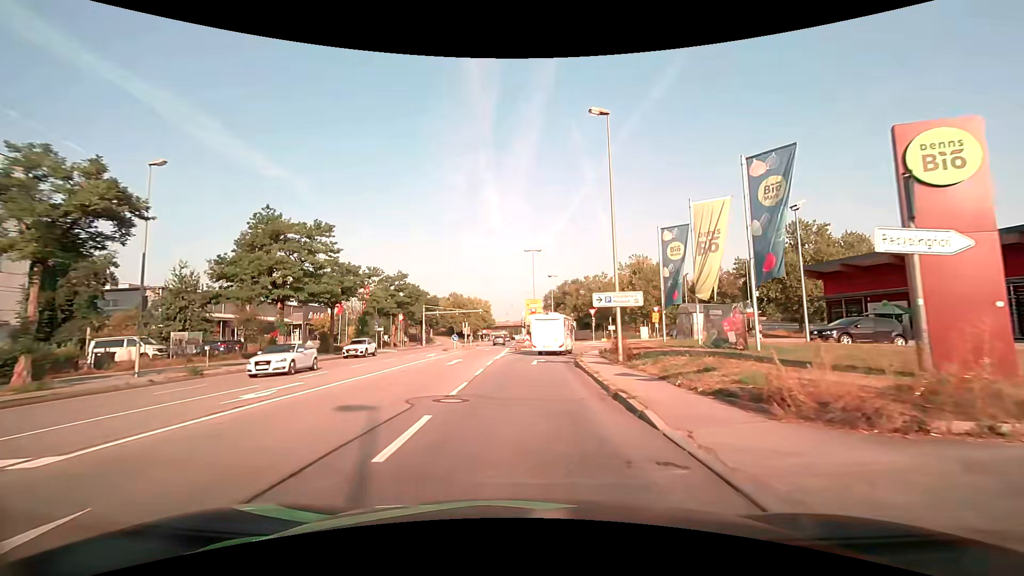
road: primary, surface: asphalt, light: Day
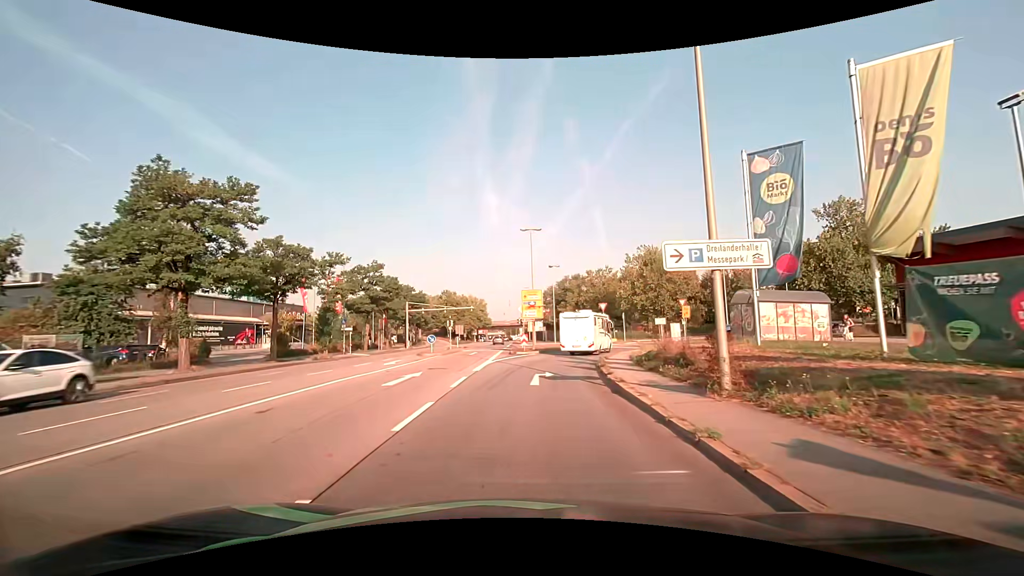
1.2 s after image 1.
(0.0, +10.1) m; 0°
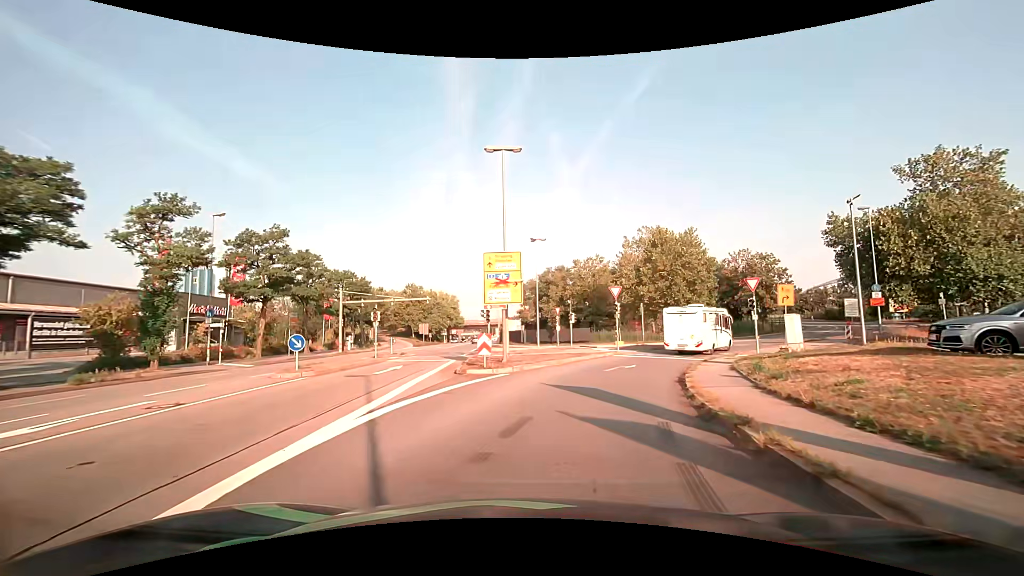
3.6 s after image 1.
(+0.4, +18.1) m; +2°
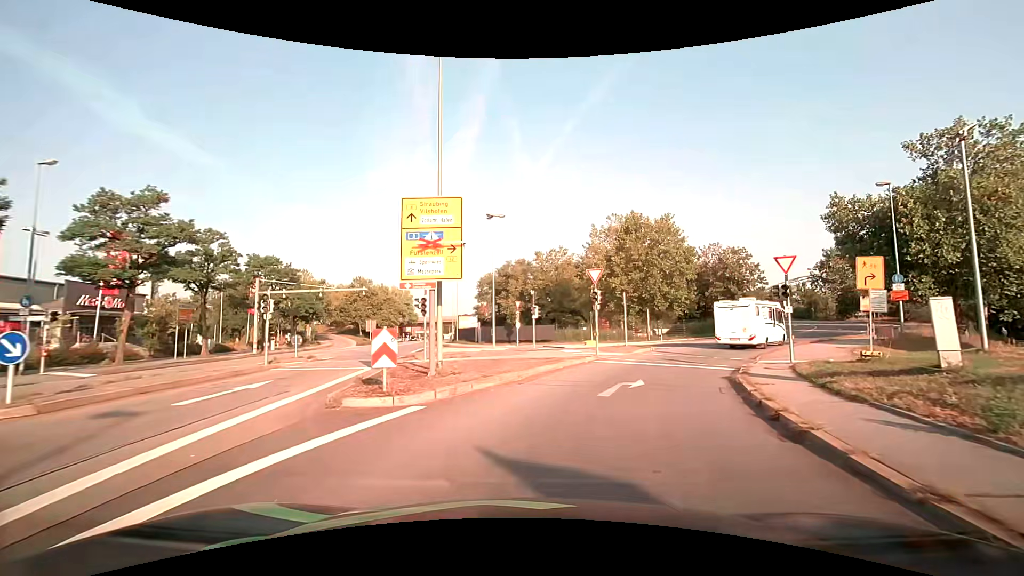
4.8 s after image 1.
(+0.3, +8.2) m; +5°
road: primary_link
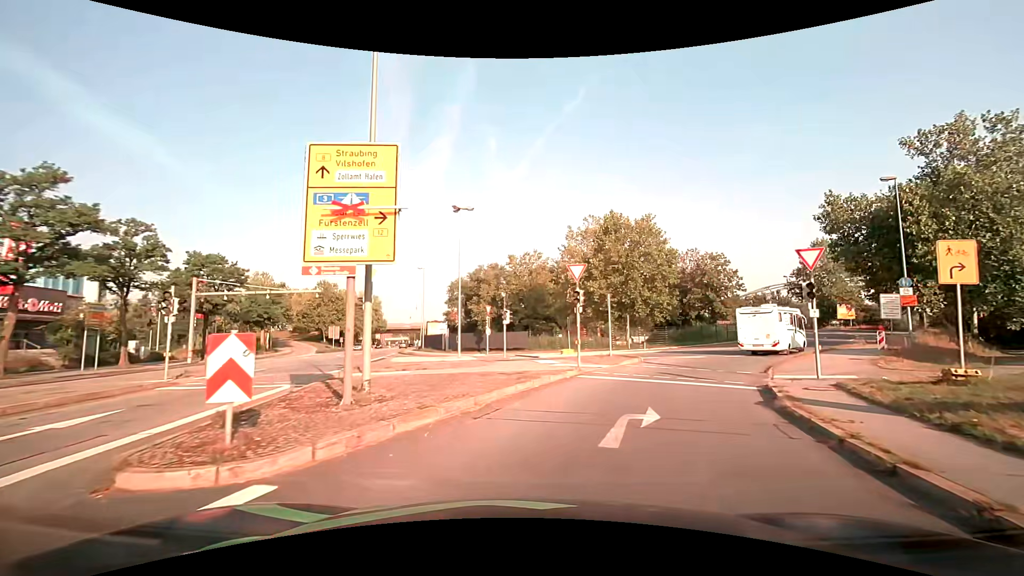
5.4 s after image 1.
(+0.1, +4.1) m; +2°
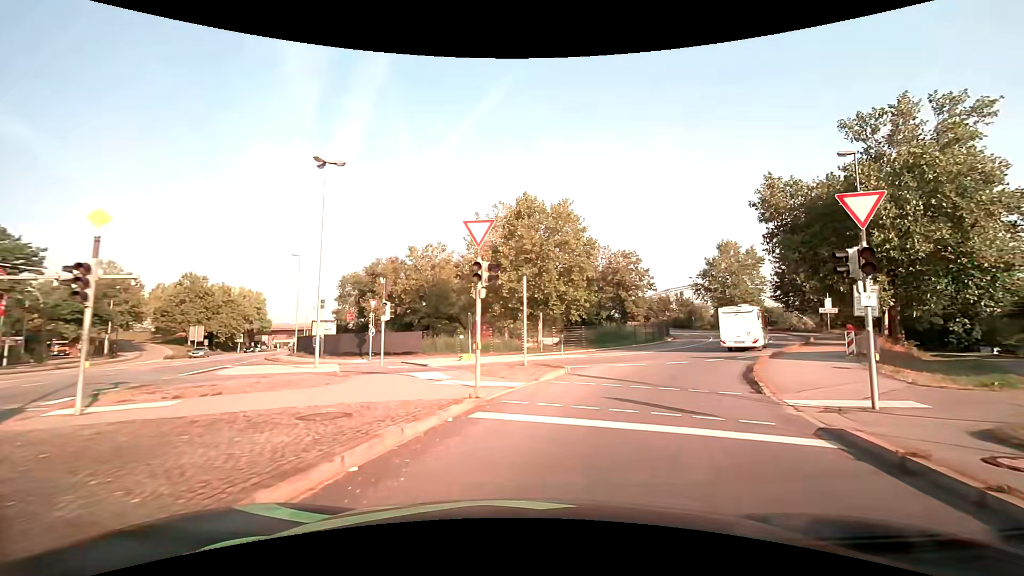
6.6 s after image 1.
(+0.7, +7.7) m; +12°
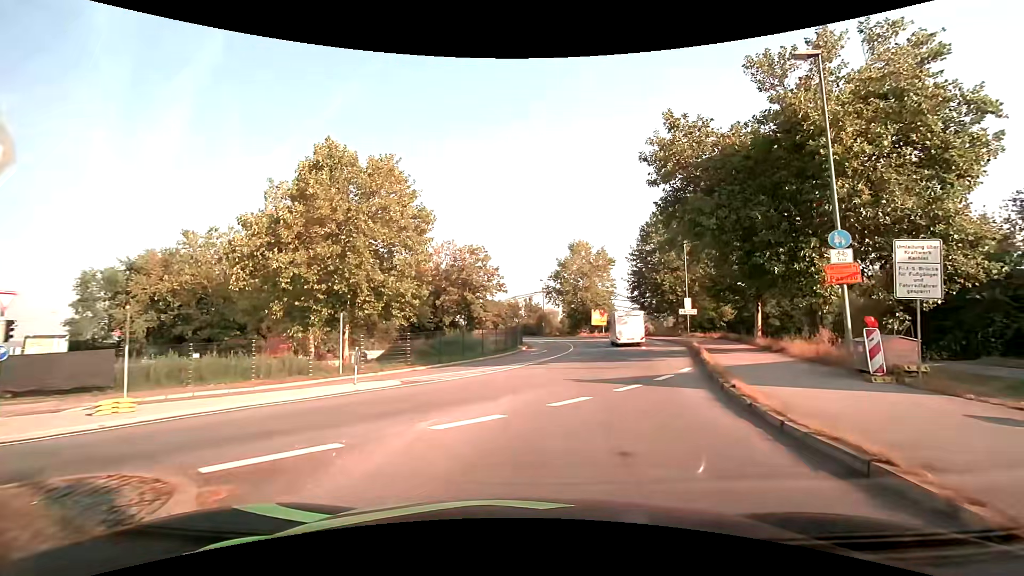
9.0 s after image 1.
(+2.0, +12.8) m; +16°
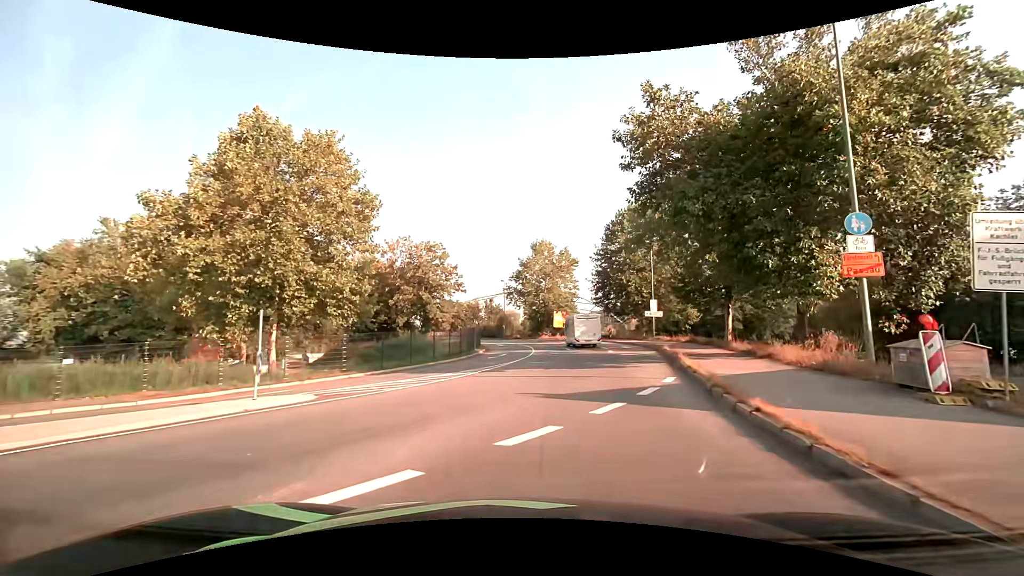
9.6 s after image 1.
(+0.1, +3.5) m; +5°
(+1, +10) (+2, +20) (+4, +30) (+4, +40) (+4, +50) (+2, +60) (-1, +69) (-7, +77) (-13, +85) (-20, +93) m
